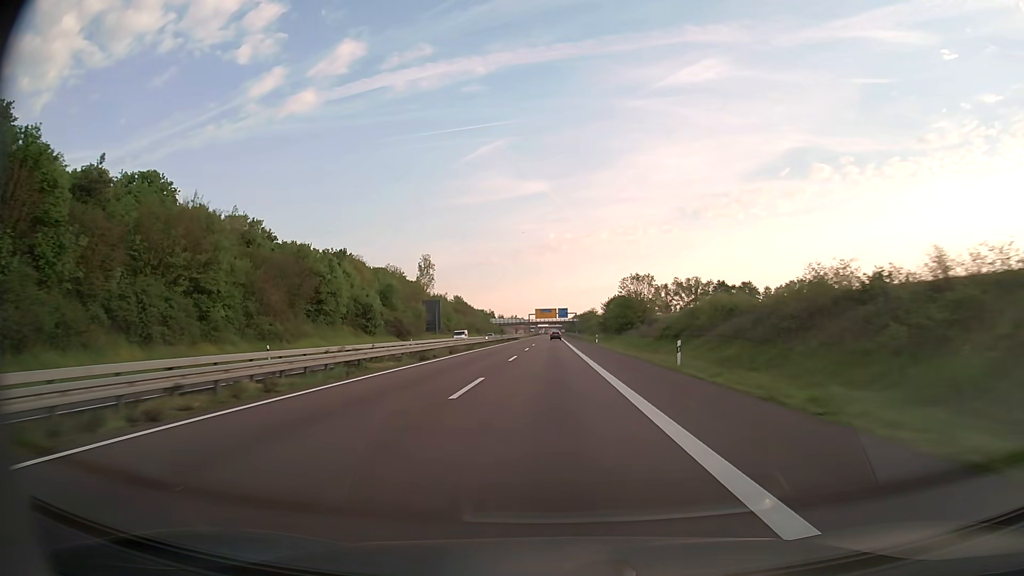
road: trunk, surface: asphalt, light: Day
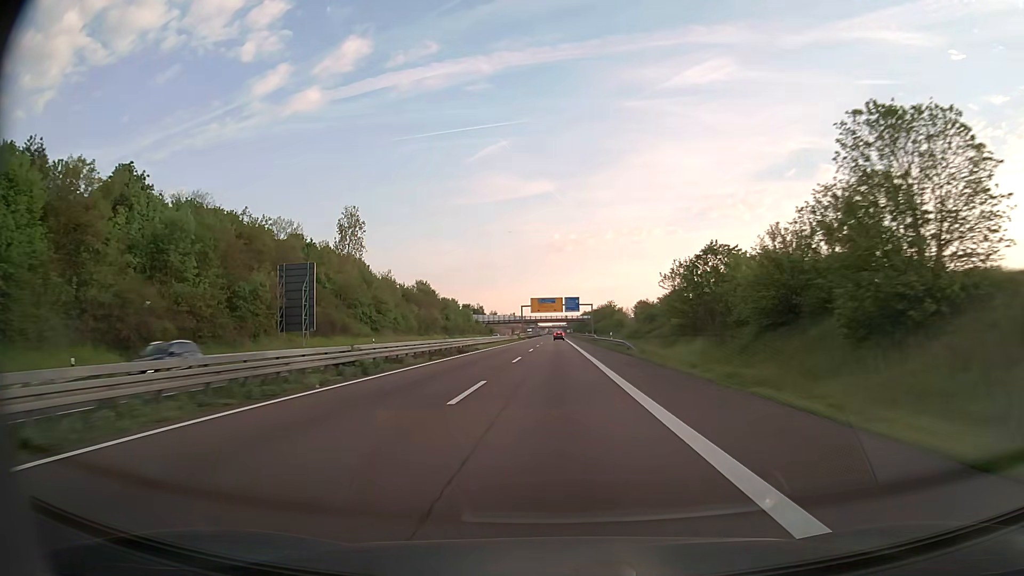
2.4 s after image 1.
(-0.2, +72.9) m; 0°
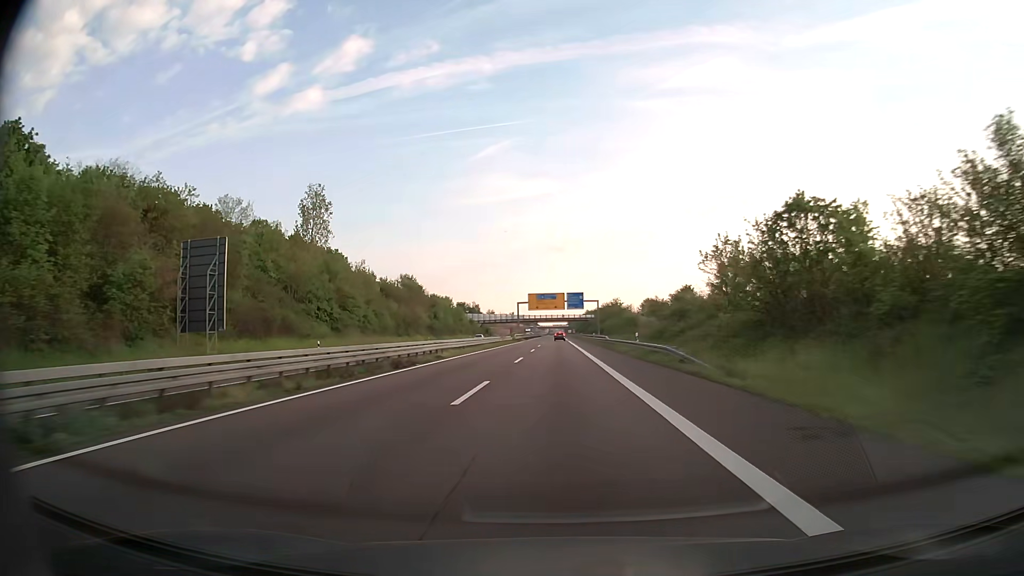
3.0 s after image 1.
(0.0, +18.1) m; 0°
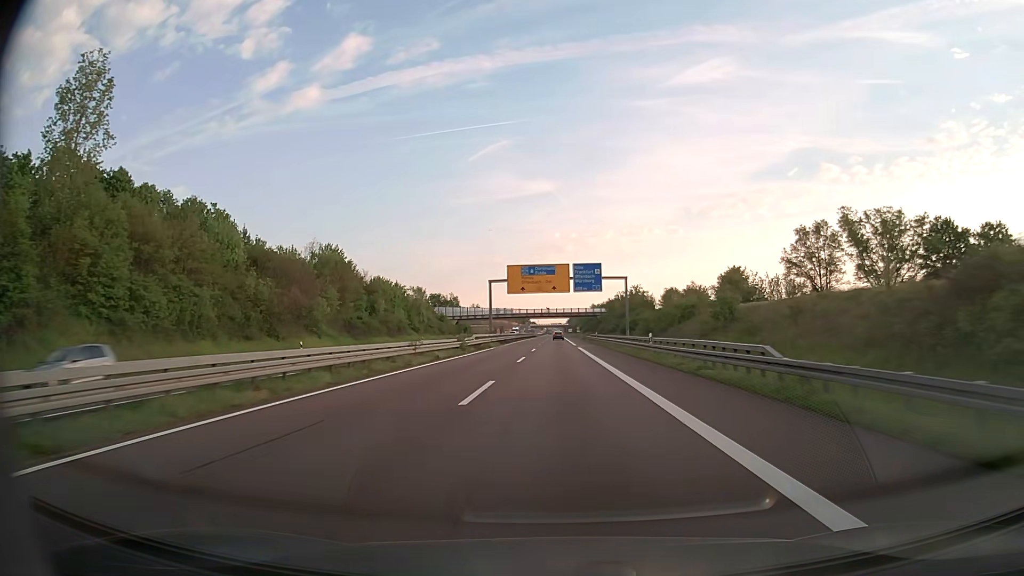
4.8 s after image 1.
(0.0, +54.1) m; 0°
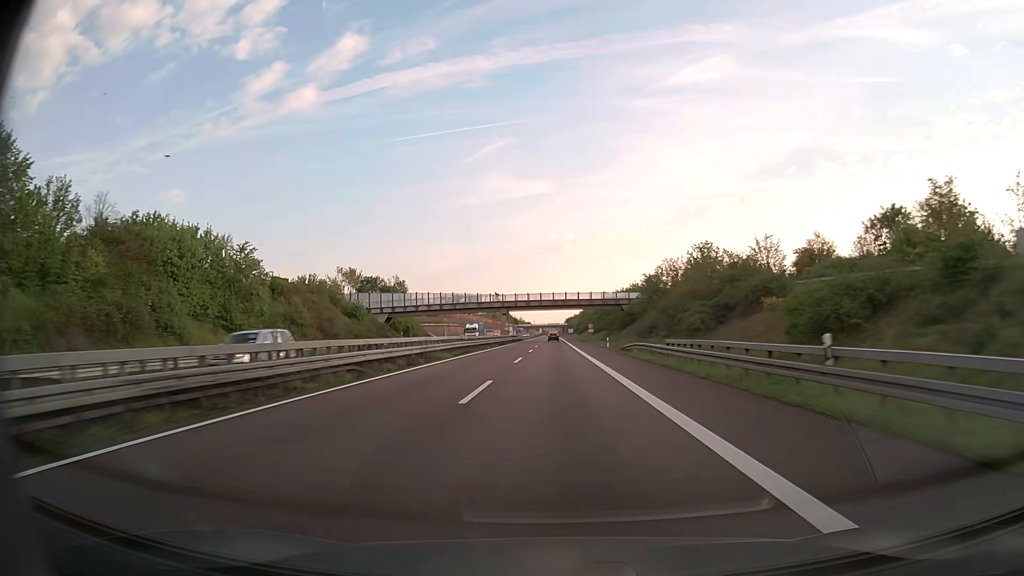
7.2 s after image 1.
(+0.2, +71.6) m; 0°
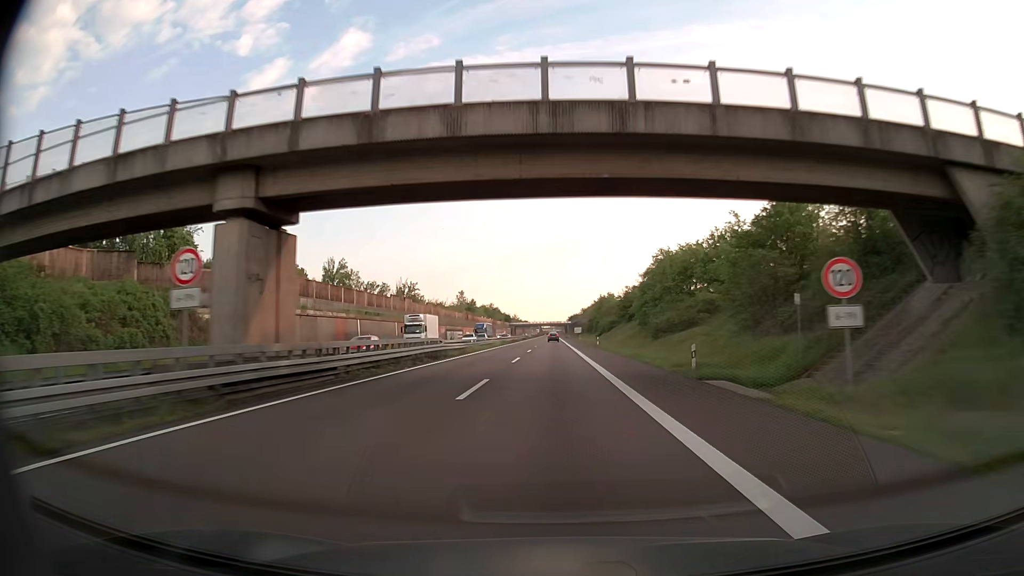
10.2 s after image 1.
(-0.1, +88.9) m; 0°
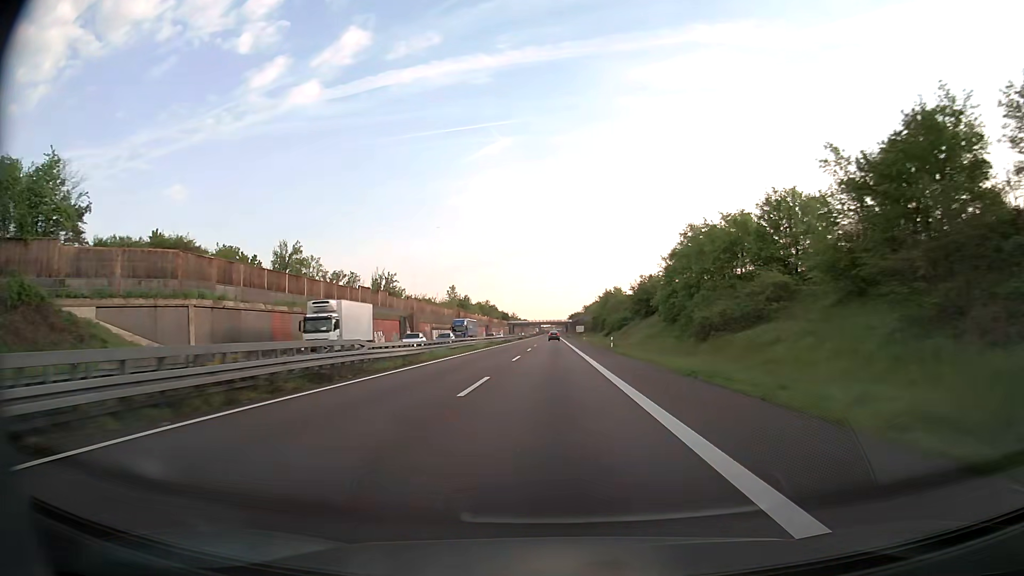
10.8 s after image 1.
(0.0, +17.7) m; 0°
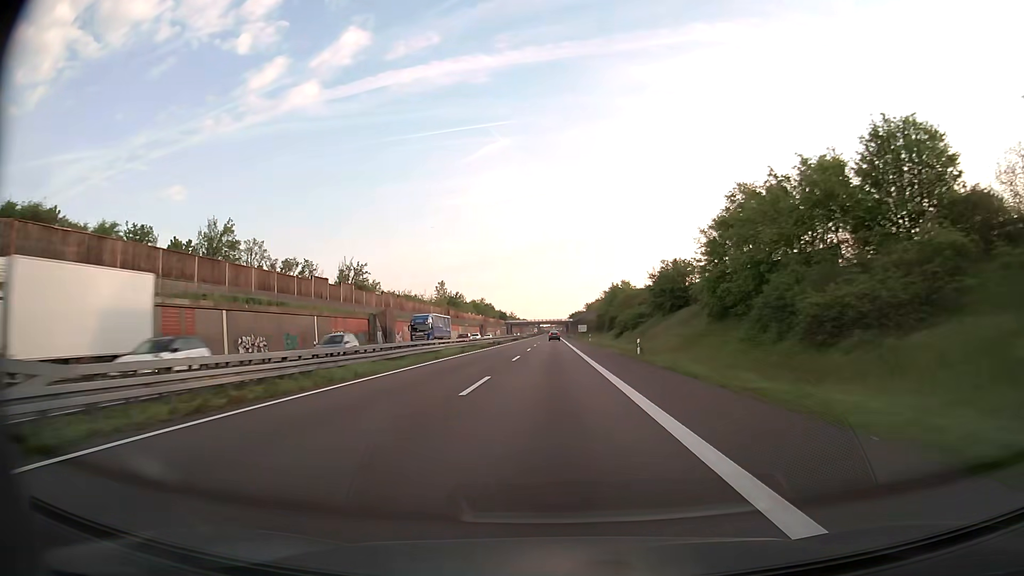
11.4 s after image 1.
(+0.1, +17.6) m; 0°
(0, +10) (0, +20) (0, +30) (0, +40) (0, +50) (0, +60) (0, +70) (0, +80) (0, +90) (0, +100) m
